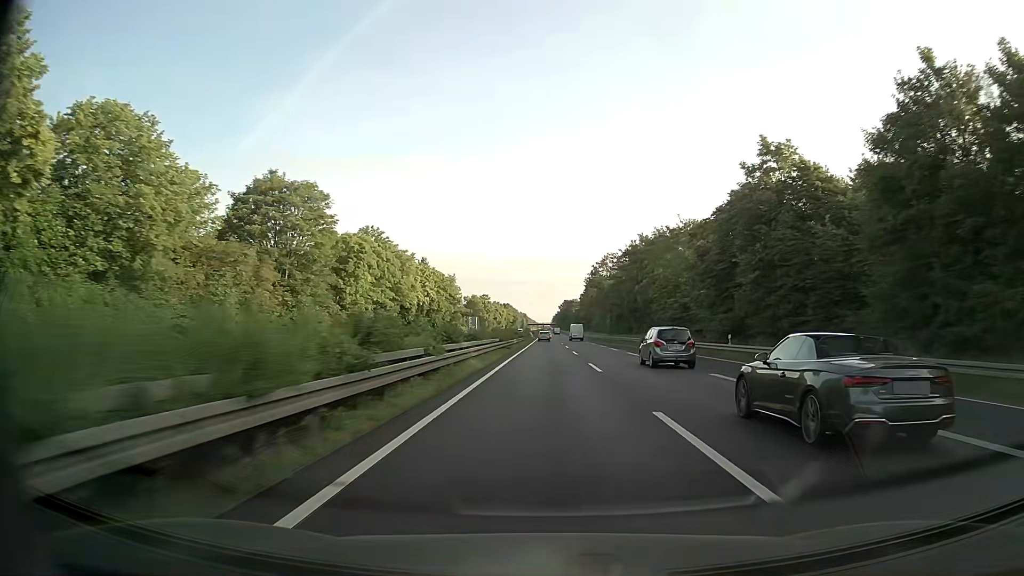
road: trunk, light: Day
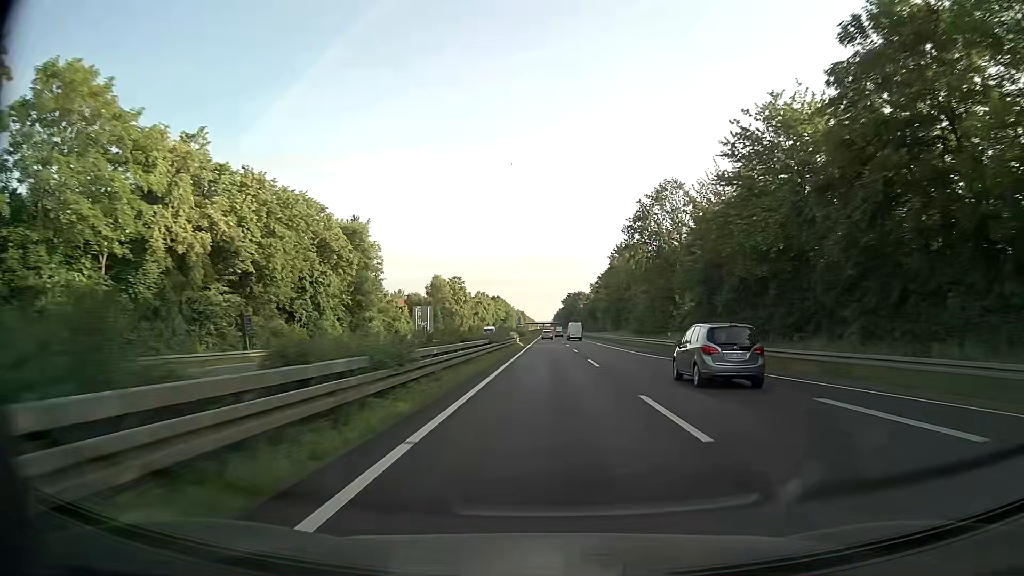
(-0.1, +69.2) m; 0°
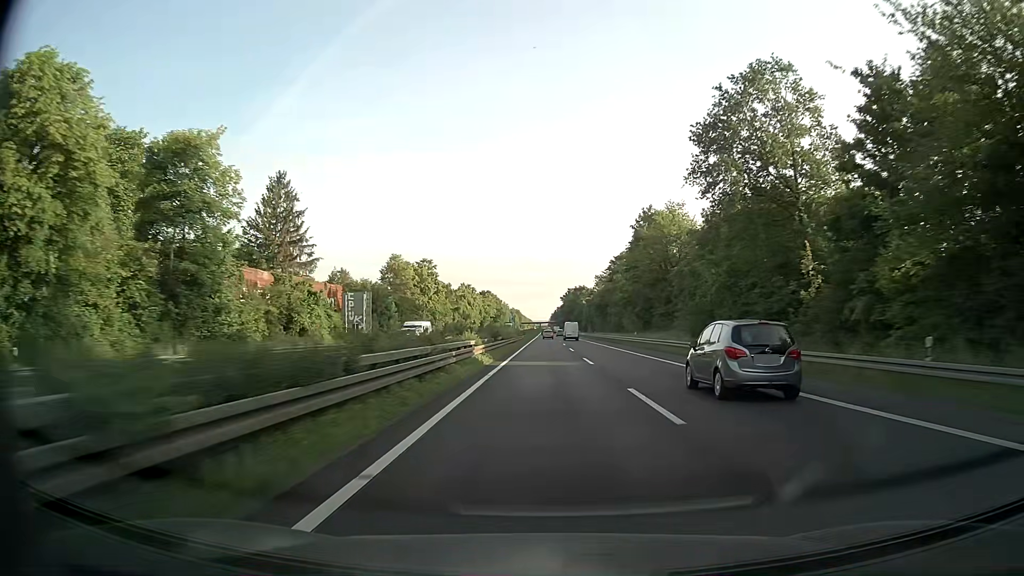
(+0.1, +34.6) m; 0°
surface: asphalt
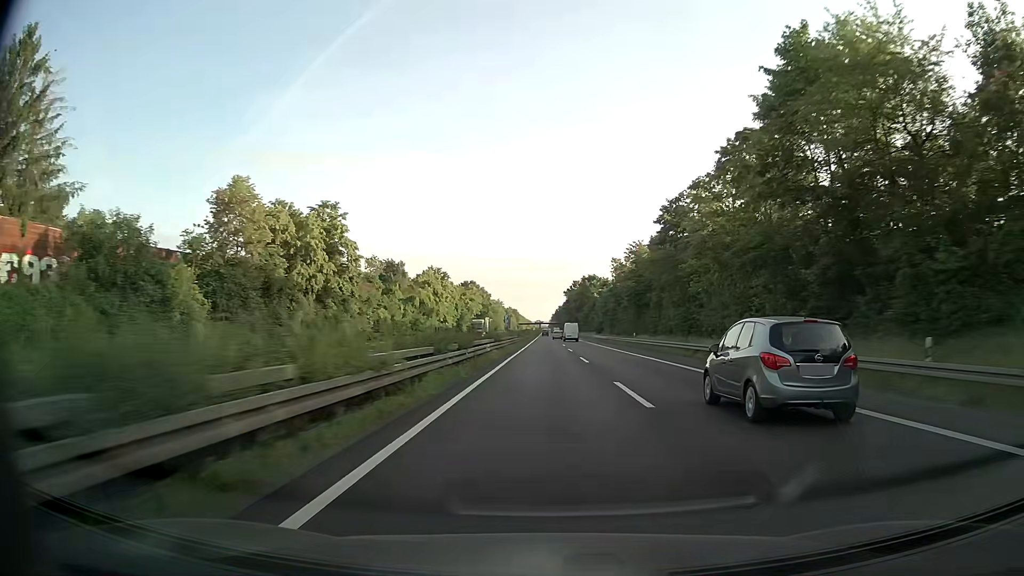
(0.0, +51.9) m; 0°
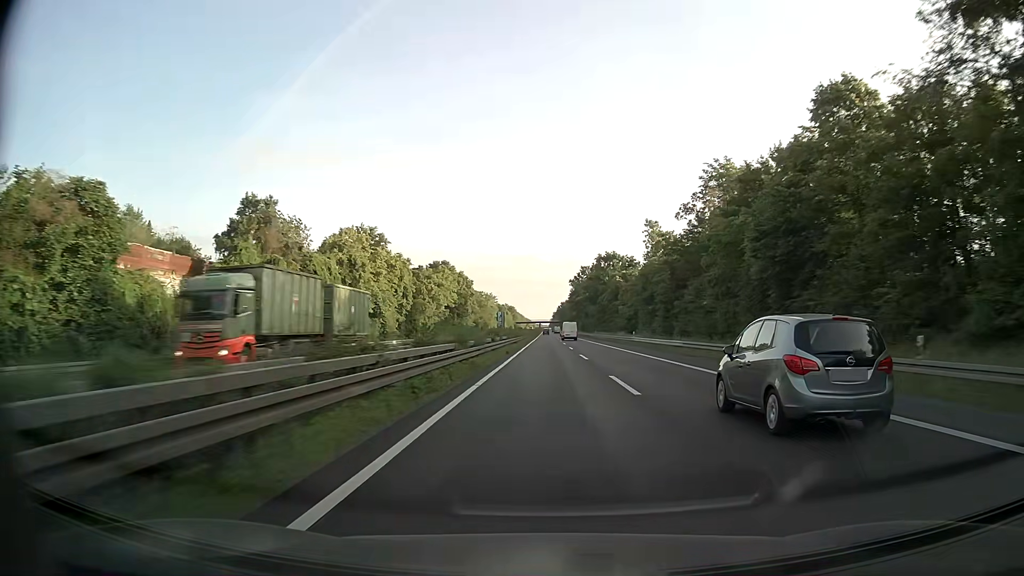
(-0.1, +51.9) m; 0°
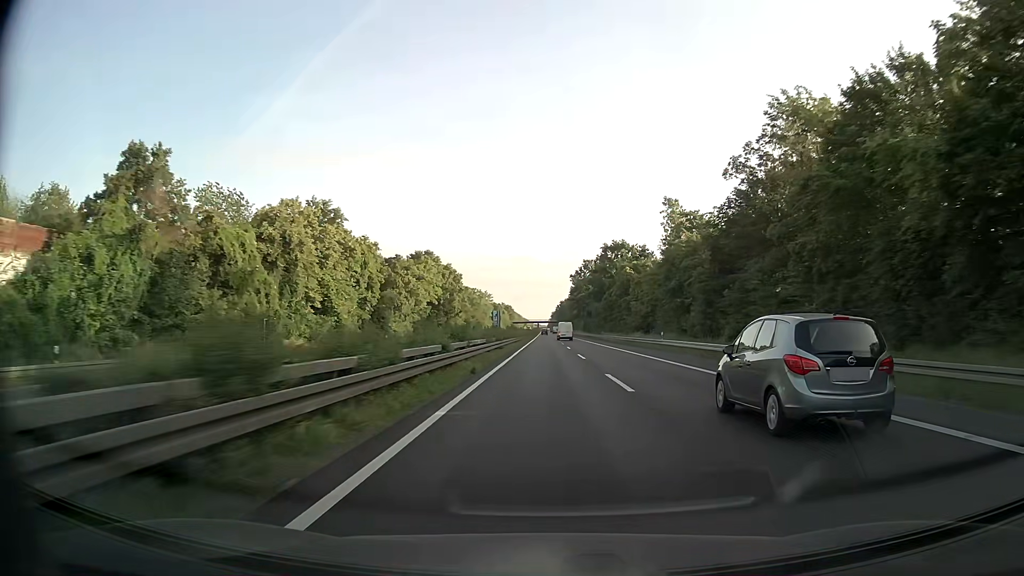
(0.0, +17.3) m; 0°
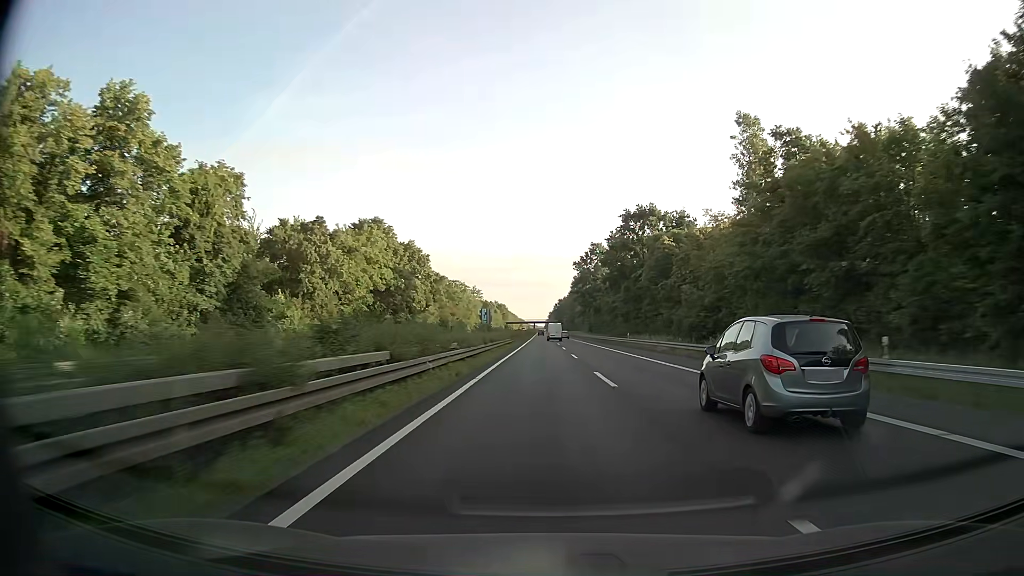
(-0.2, +34.5) m; 0°
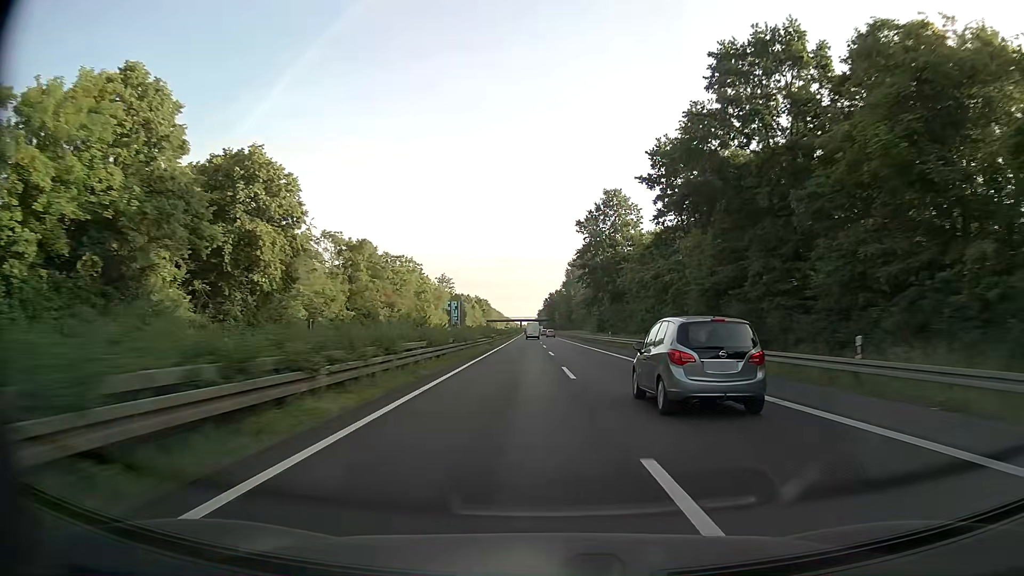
(+0.5, +51.7) m; +1°
(0, +10) (0, +20) (0, +30) (0, +40) (0, +50) (0, +60) (0, +70) (0, +80) (0, +90) (0, +100) m
